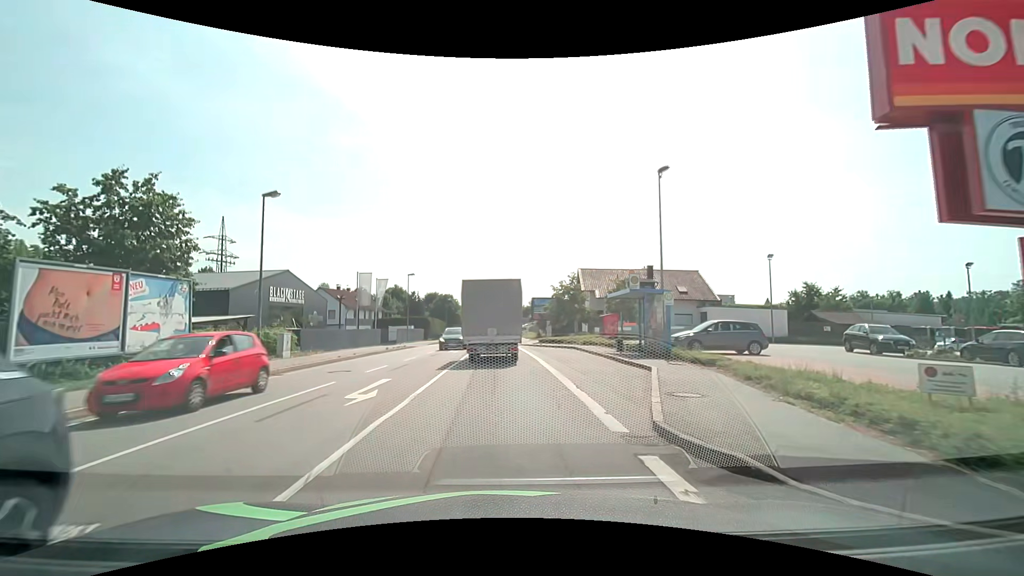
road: primary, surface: asphalt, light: Day
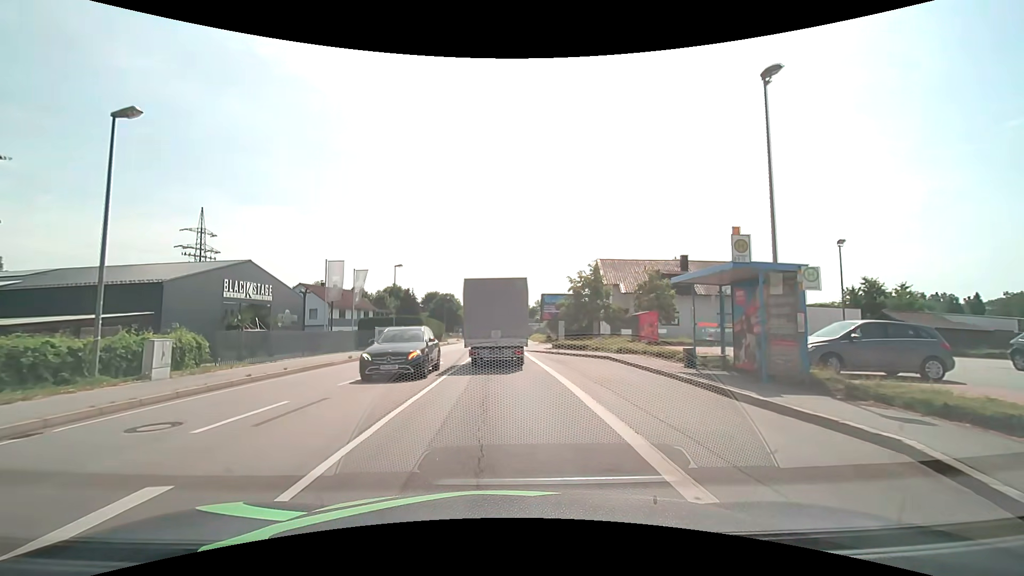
(0.0, +9.3) m; 0°
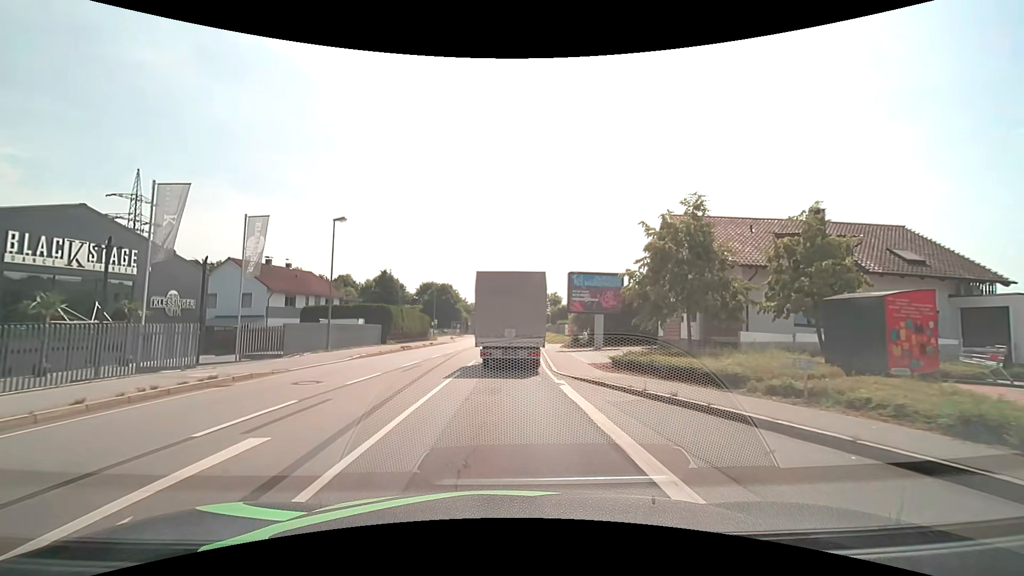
(-0.3, +19.1) m; -1°
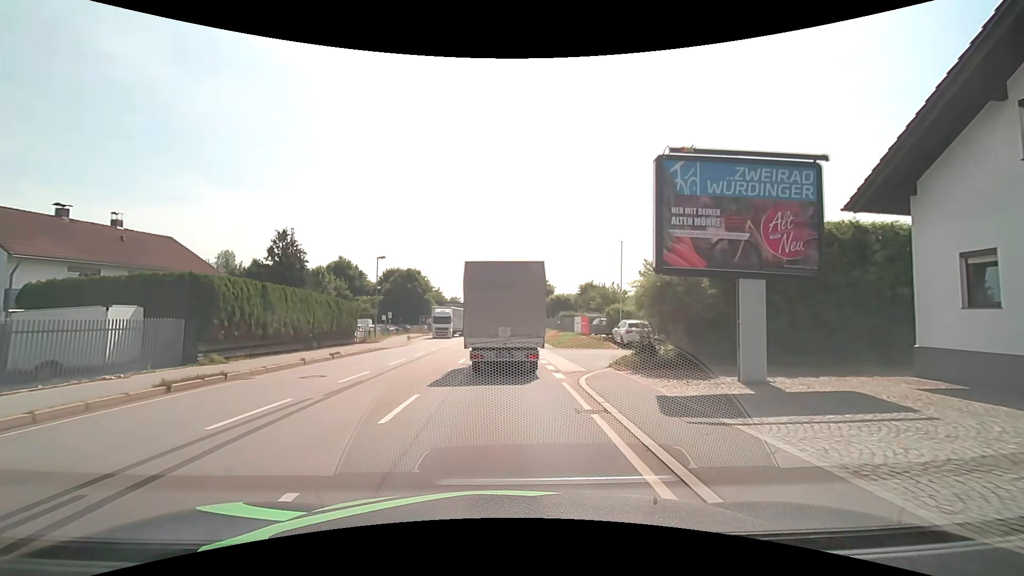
(+0.3, +23.2) m; +2°
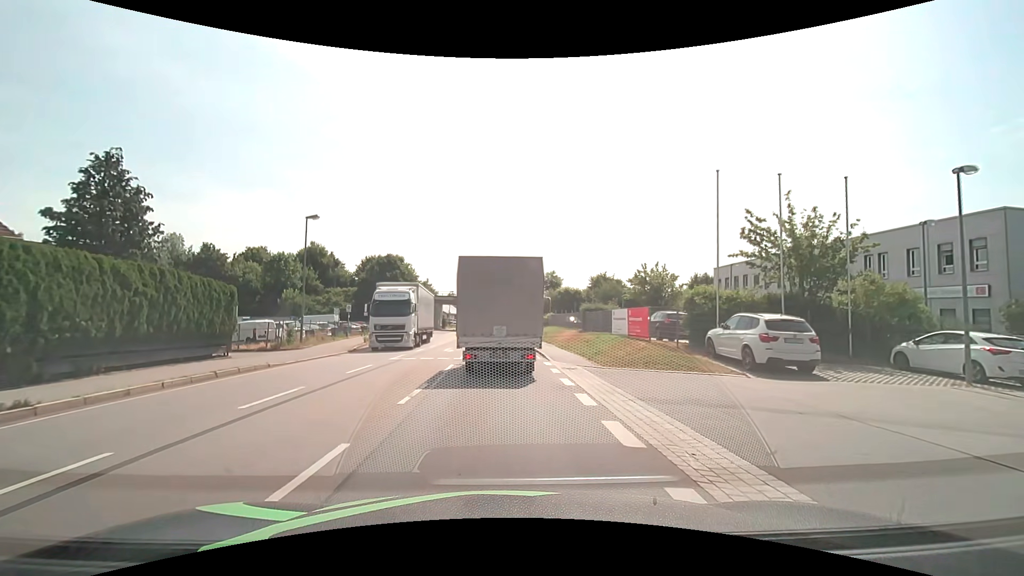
(+0.1, +16.3) m; +1°
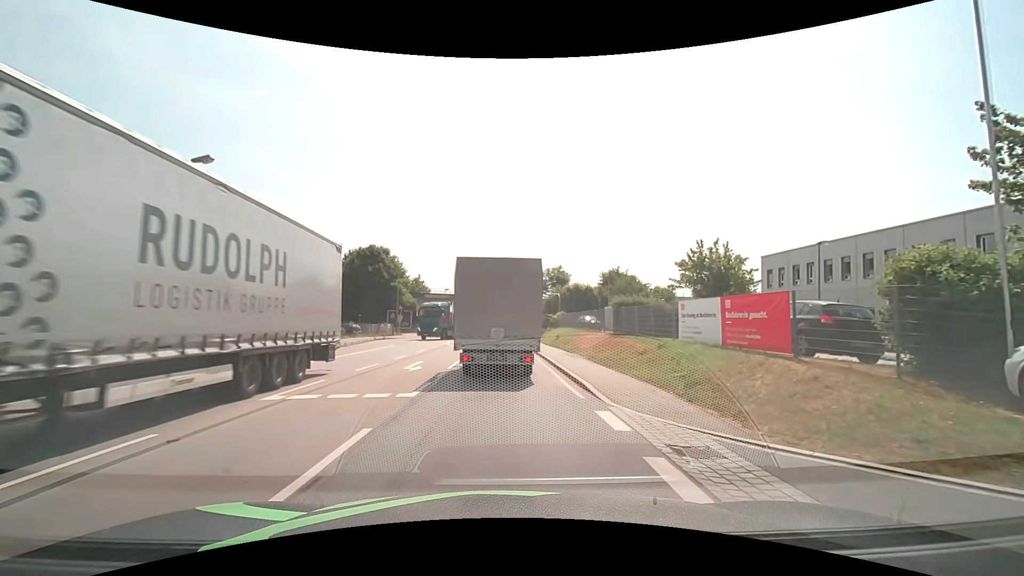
(-0.1, +10.9) m; 0°
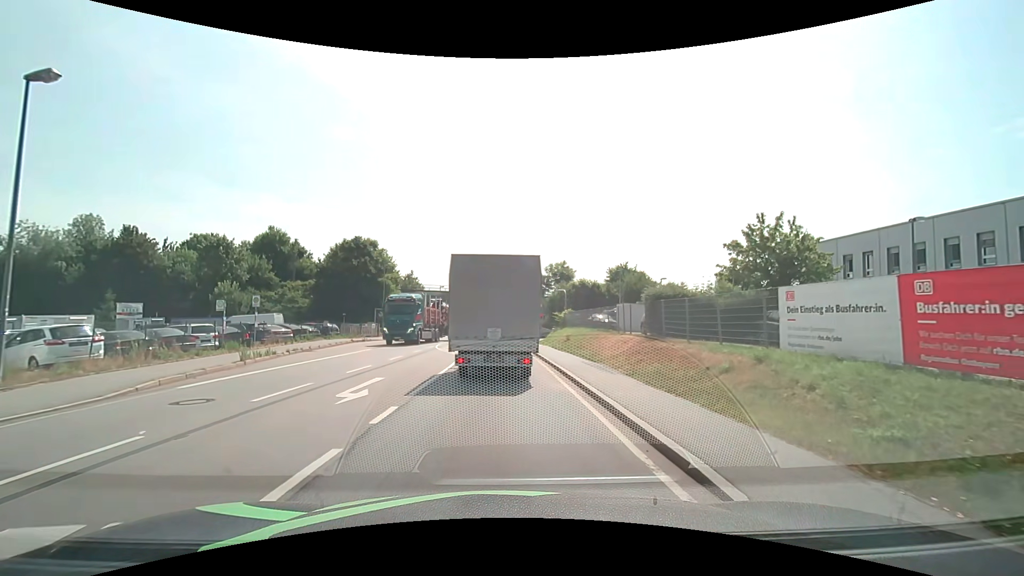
(-0.1, +6.6) m; -1°
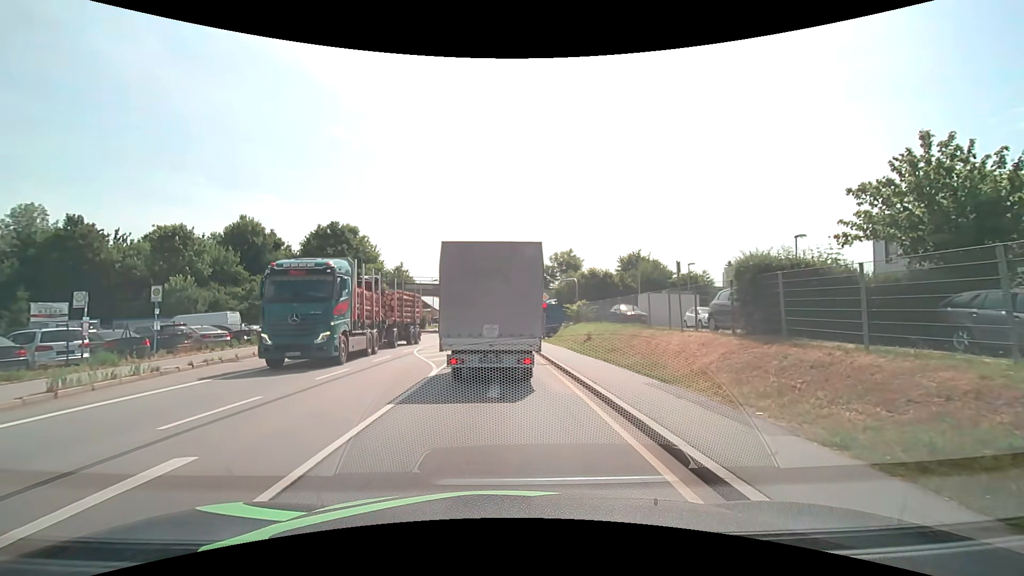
(0.0, +8.2) m; 0°
(0, +10) (0, +20) (-1, +30) (-1, +40) (-1, +50) (-1, +60) (-1, +70) (-1, +80) (-1, +90) (0, +100) m
